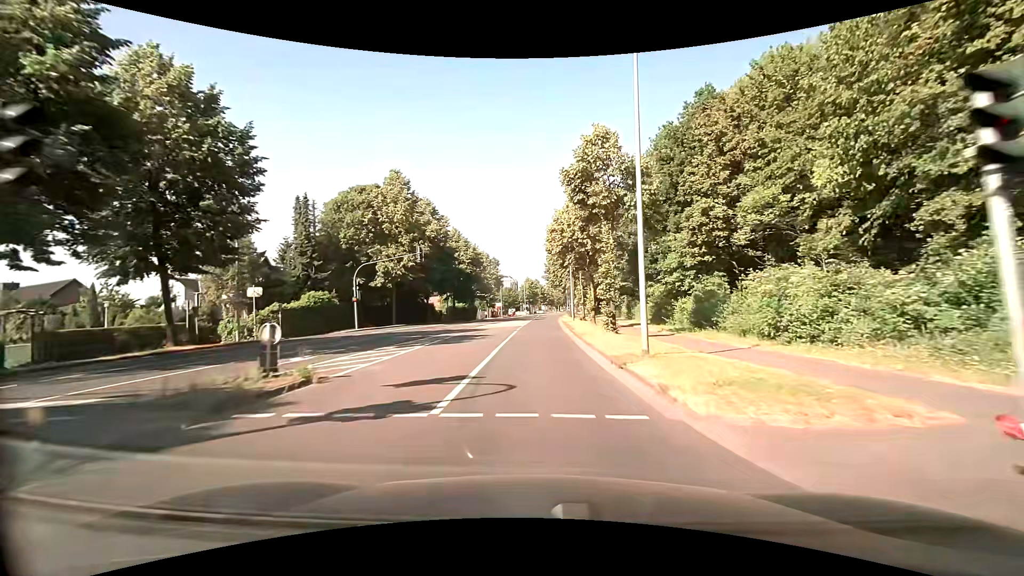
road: secondary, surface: asphalt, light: Day
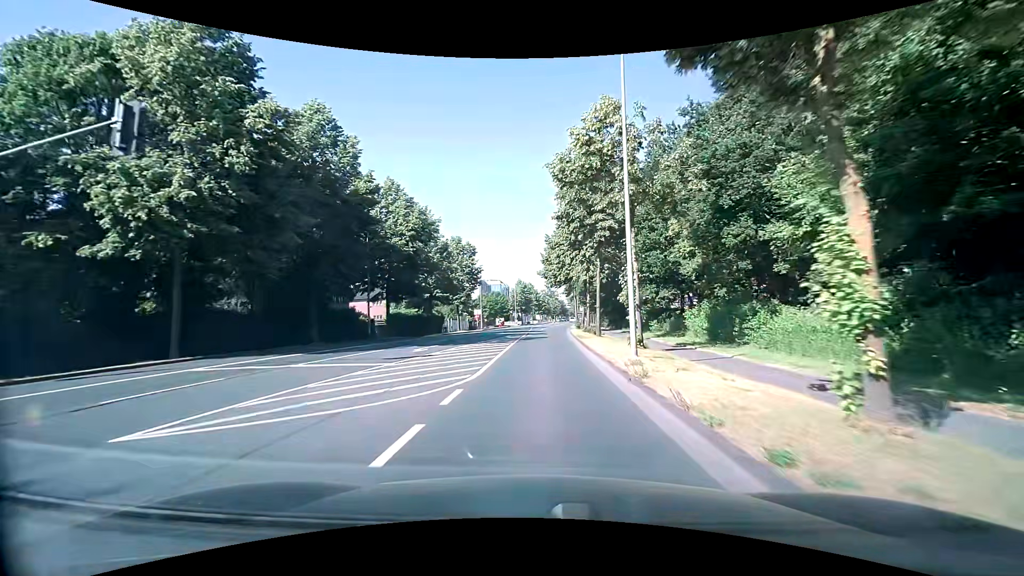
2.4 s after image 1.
(+0.1, +30.6) m; 0°
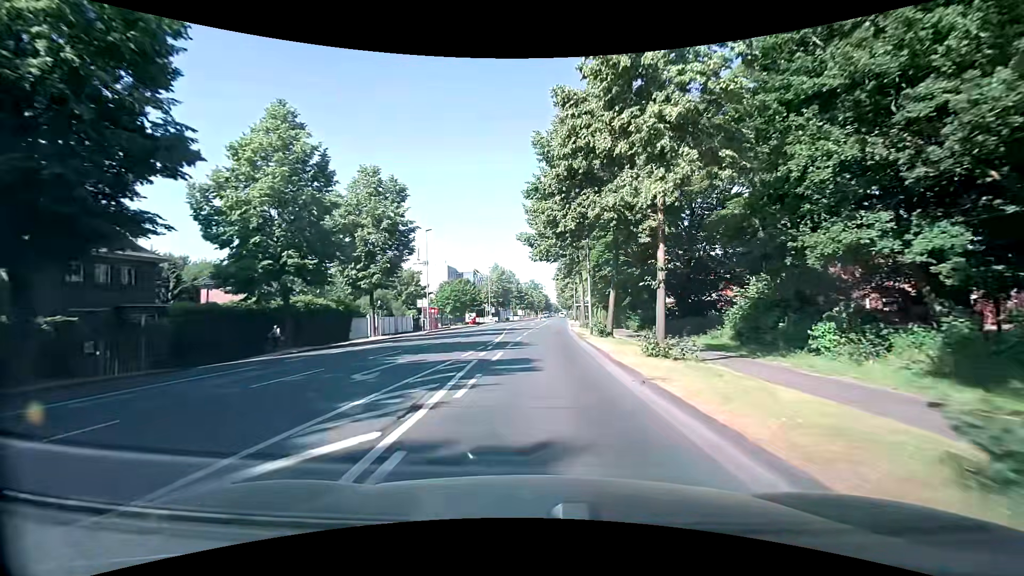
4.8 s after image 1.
(+0.5, +30.0) m; +2°
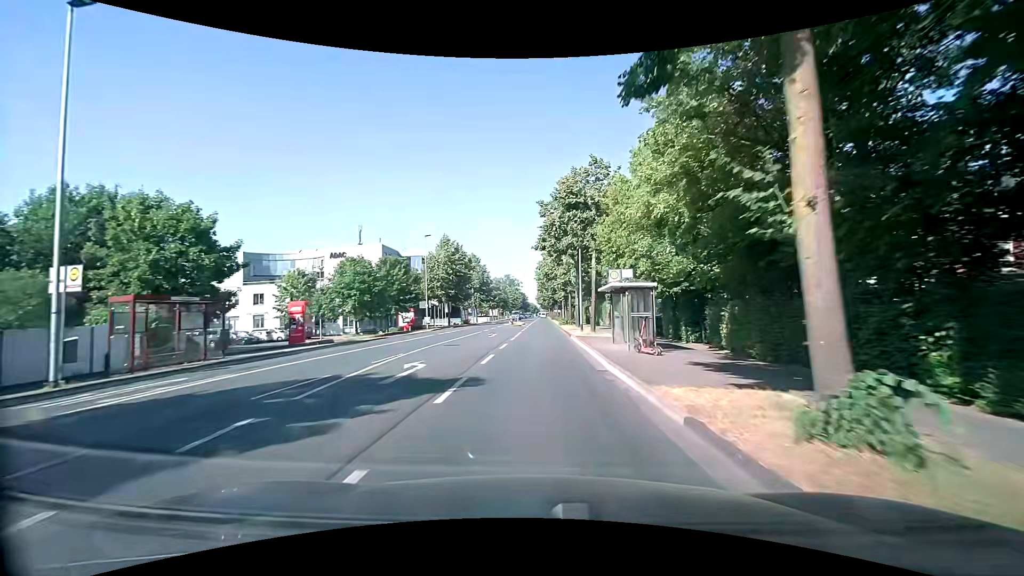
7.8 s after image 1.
(+0.7, +37.5) m; +3°
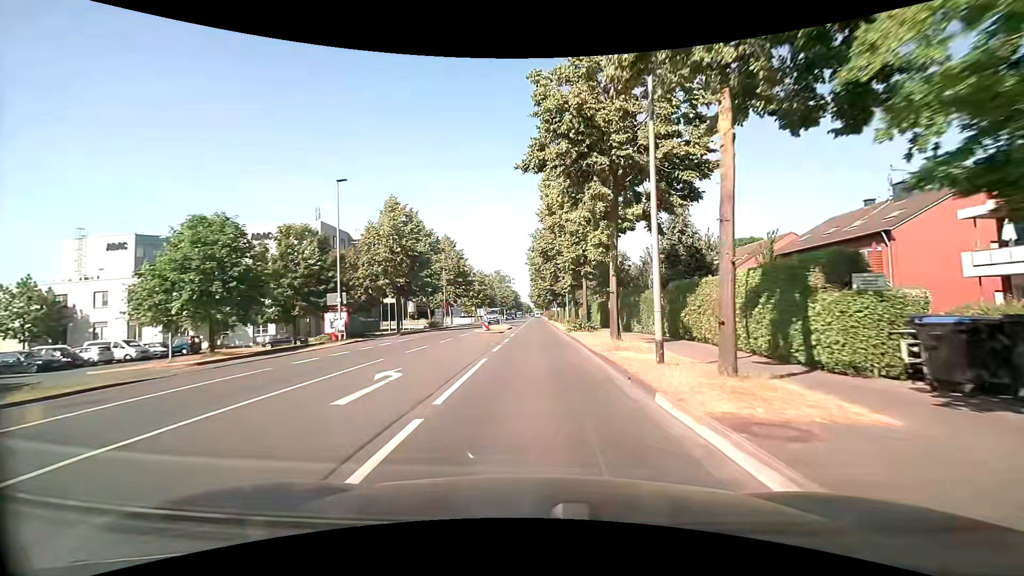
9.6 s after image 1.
(0.0, +22.7) m; 0°
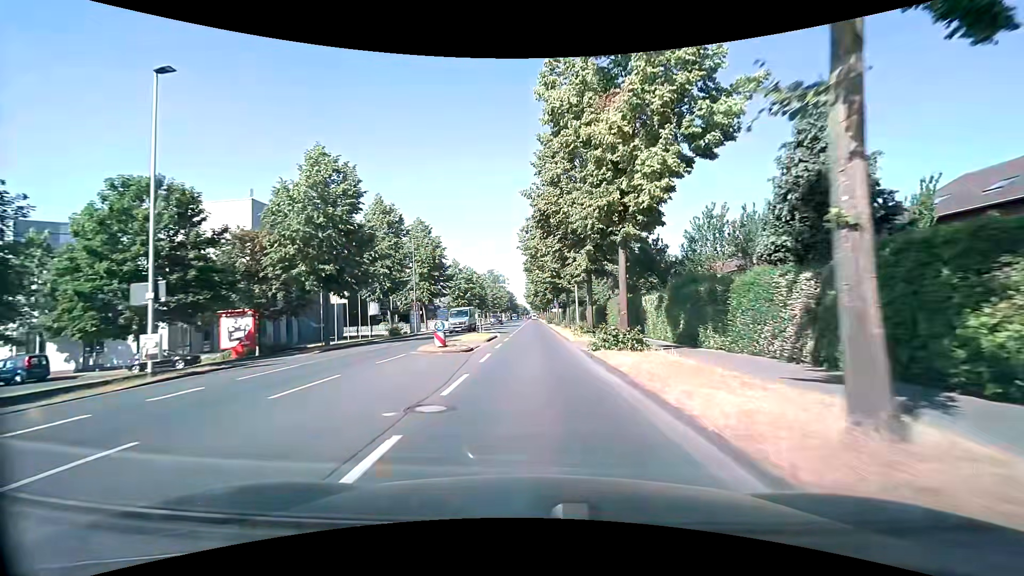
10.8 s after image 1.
(+0.1, +15.2) m; +1°
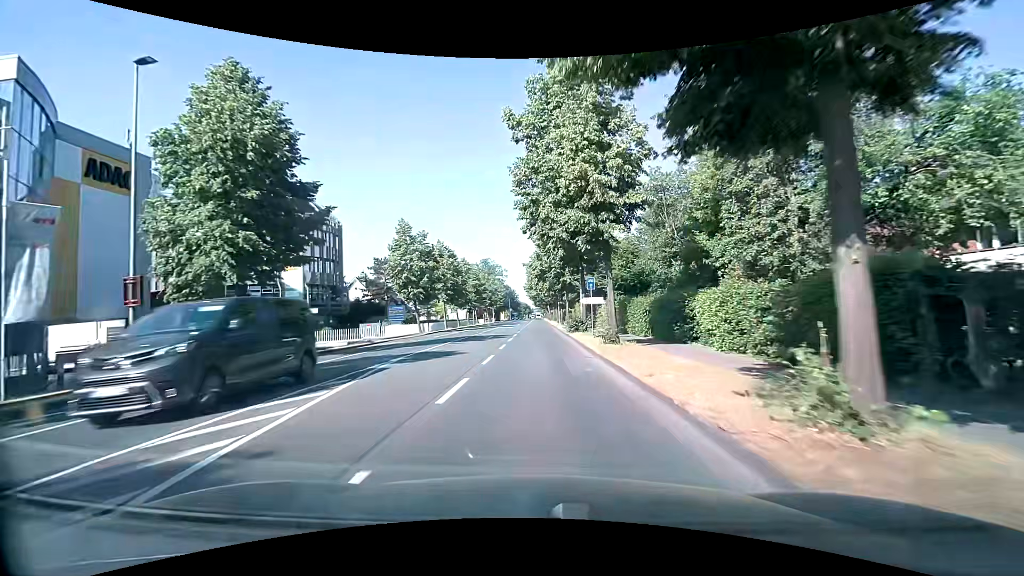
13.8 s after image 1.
(-0.2, +38.0) m; -1°
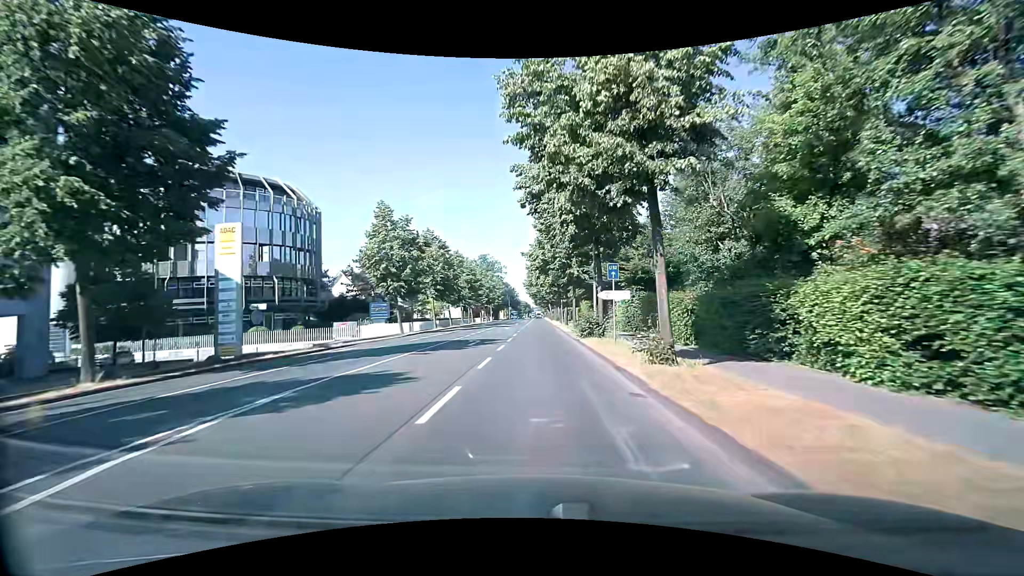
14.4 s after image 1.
(0.0, +7.6) m; 0°
(0, +10) (0, +20) (0, +30) (0, +40) (0, +50) (0, +60) (0, +70) (0, +80) (0, +90) (0, +100) m
